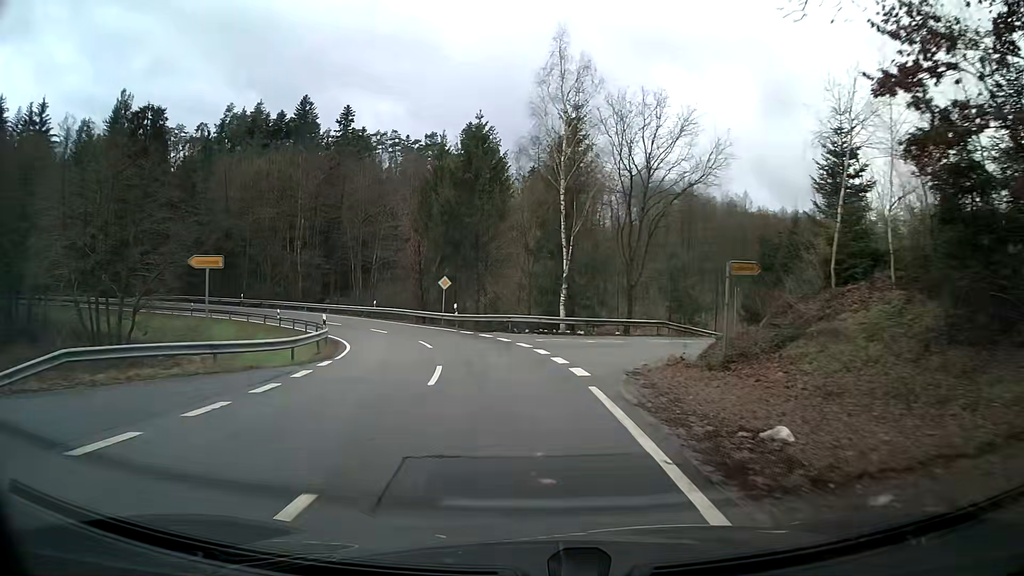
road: tertiary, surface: asphalt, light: Day
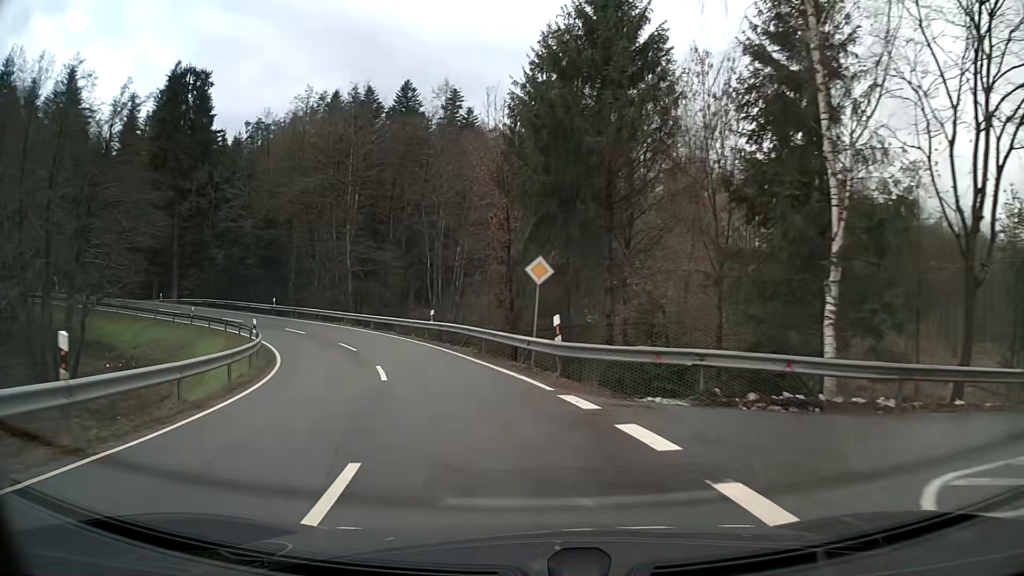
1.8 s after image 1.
(-1.9, +21.6) m; -13°
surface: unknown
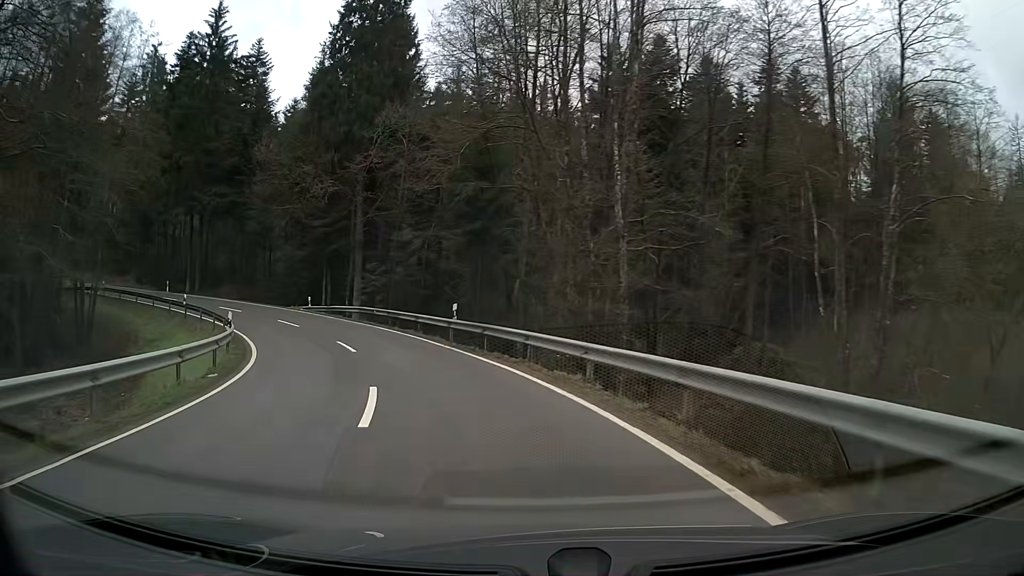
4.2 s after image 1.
(-6.5, +28.8) m; -26°
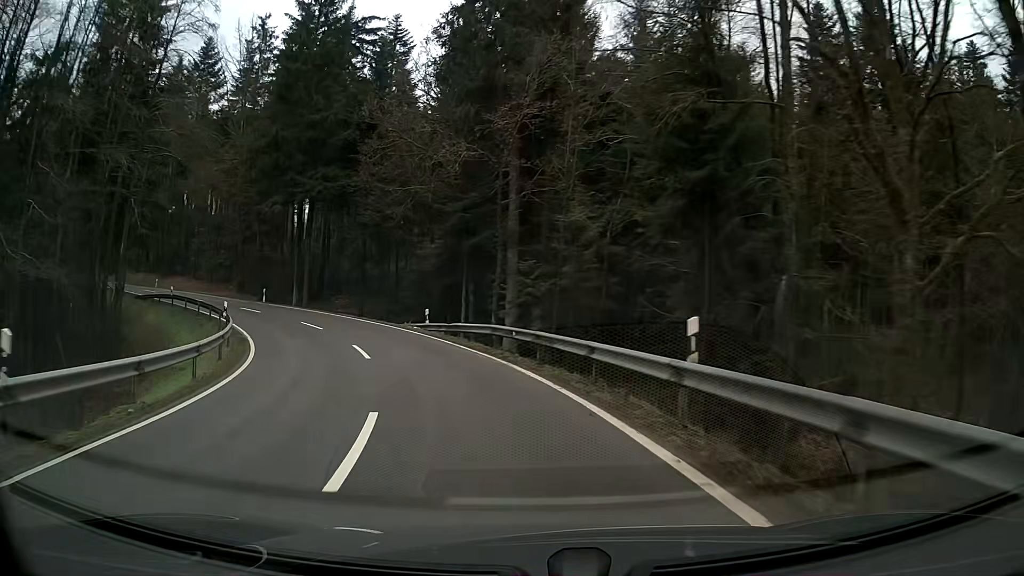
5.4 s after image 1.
(-2.2, +15.2) m; -16°
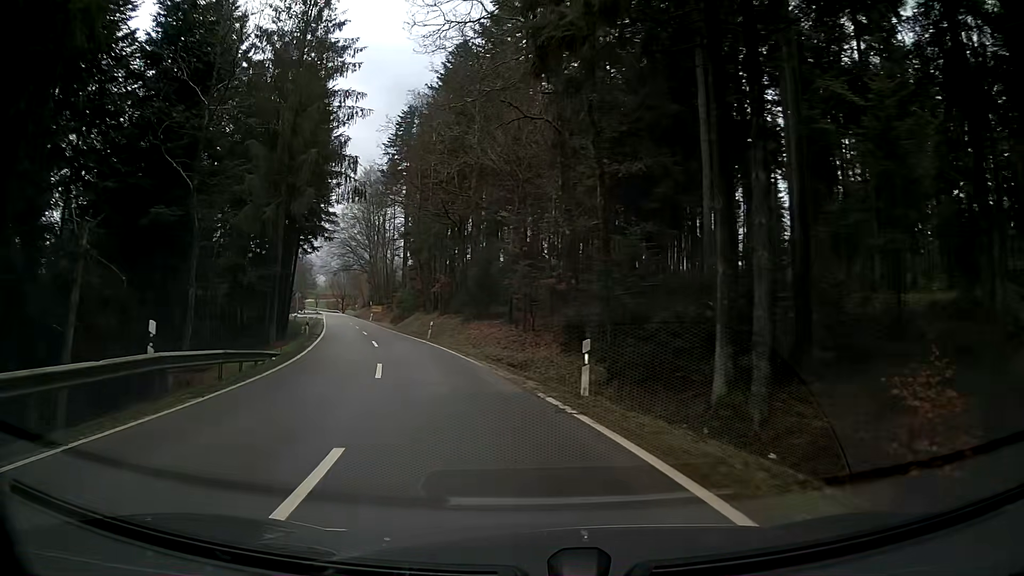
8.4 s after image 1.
(-12.0, +36.3) m; -36°
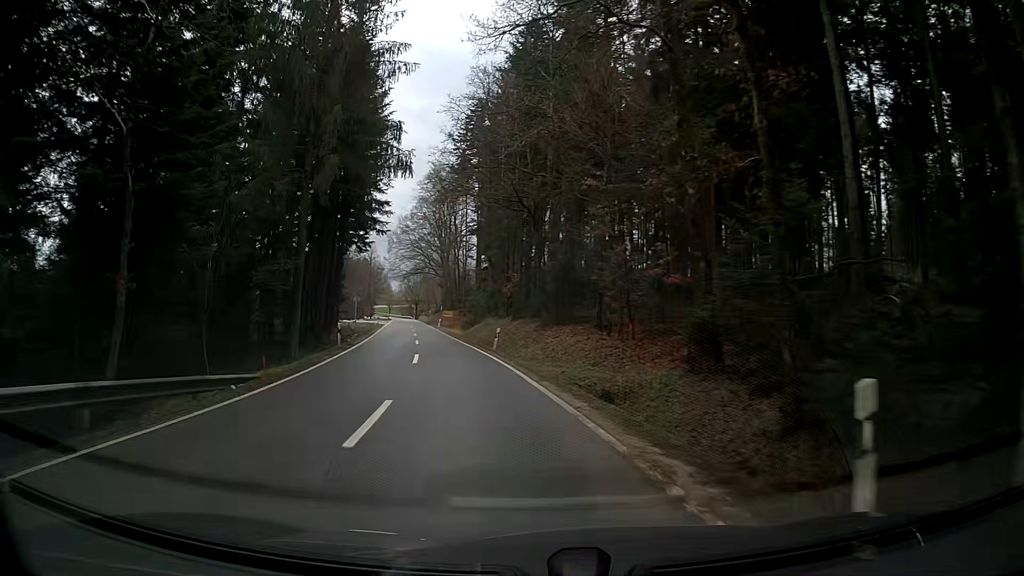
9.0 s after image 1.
(-0.5, +8.0) m; -7°
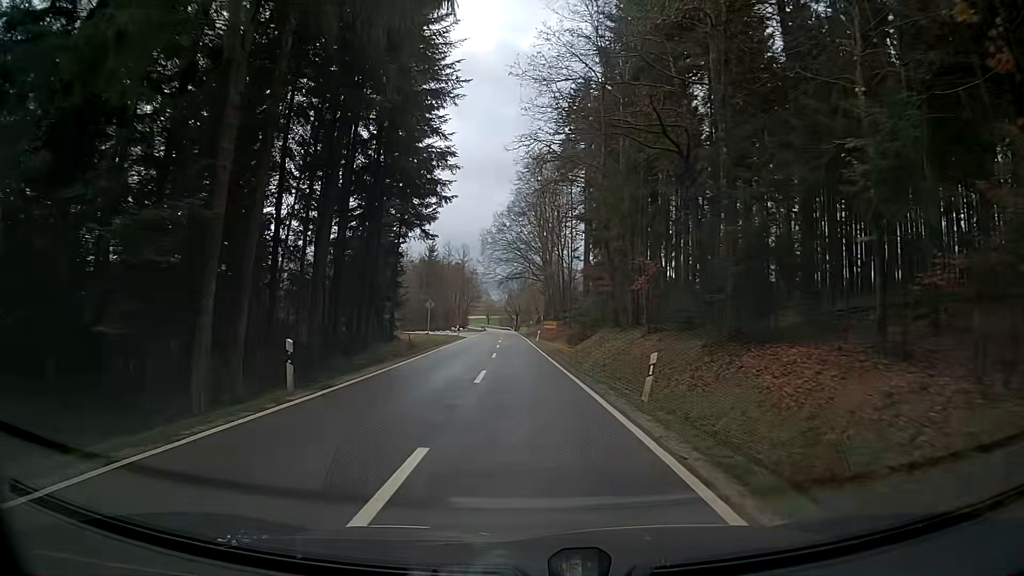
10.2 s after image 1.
(-1.4, +16.5) m; -9°
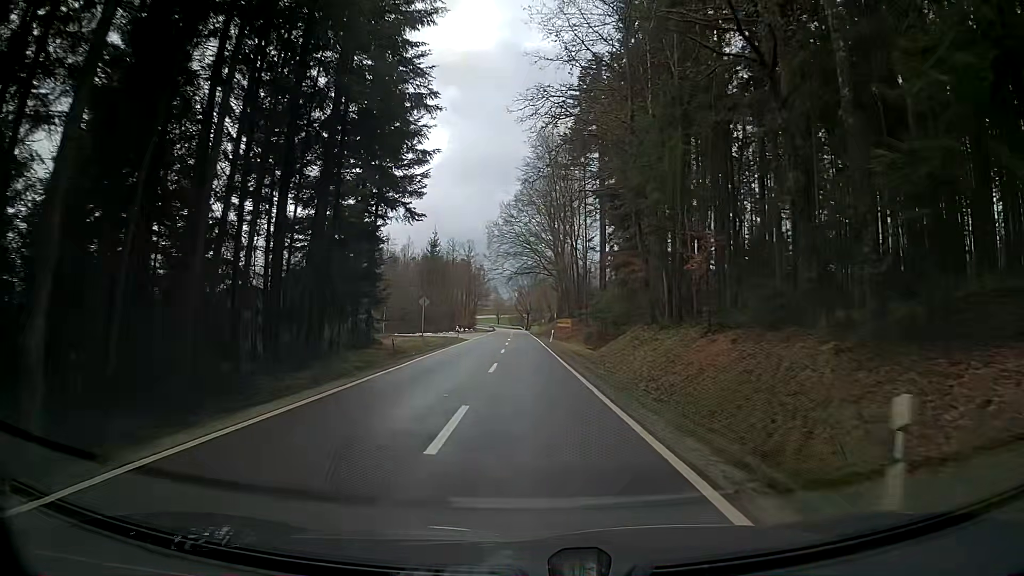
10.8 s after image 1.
(0.0, +8.6) m; 0°
(0, +10) (0, +20) (0, +30) (0, +40) (-1, +50) (-1, +60) (-1, +70) (-1, +80) (-1, +90) (-1, +100) m
